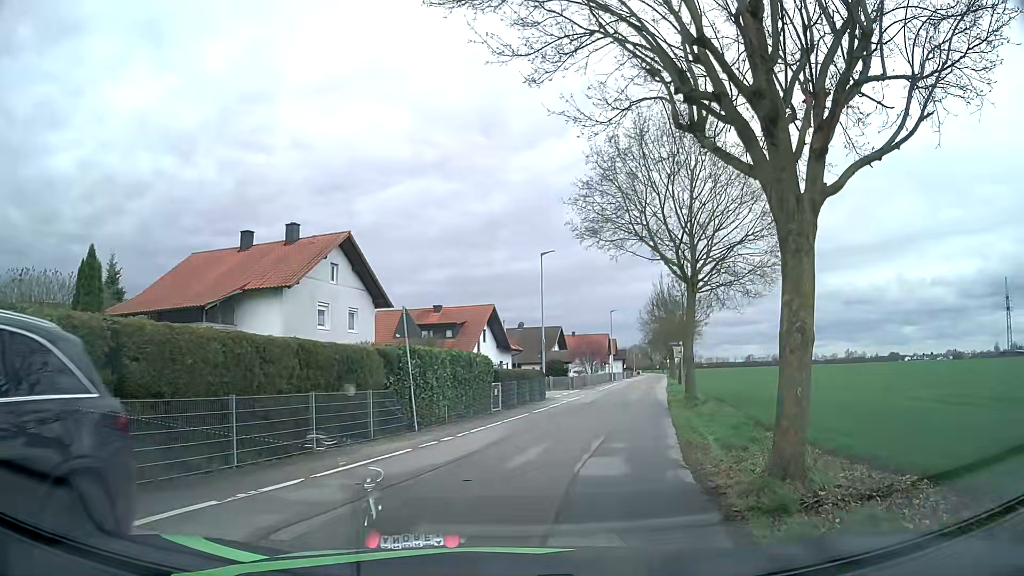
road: unclassified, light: Day
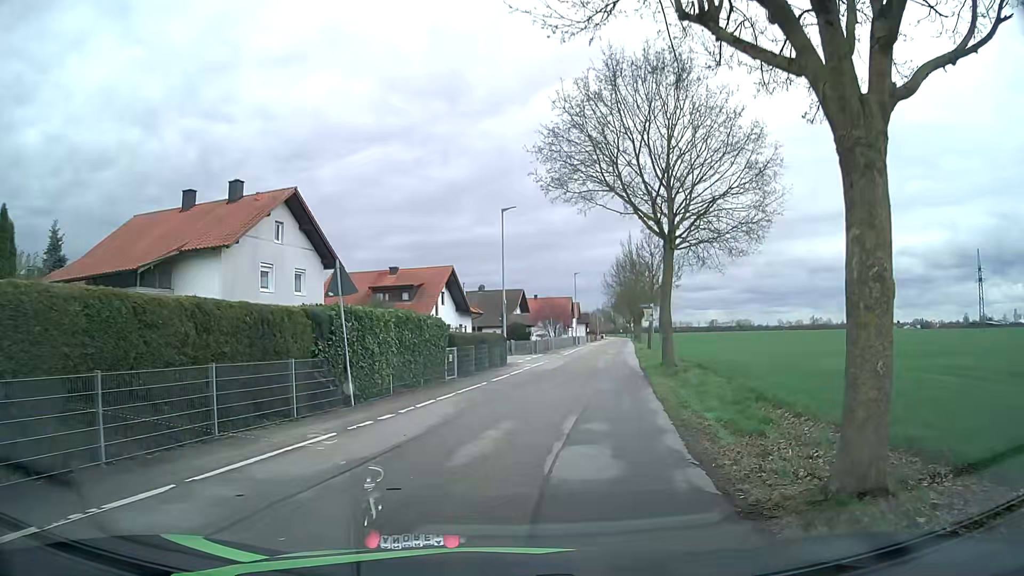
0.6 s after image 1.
(0.0, +2.7) m; +3°
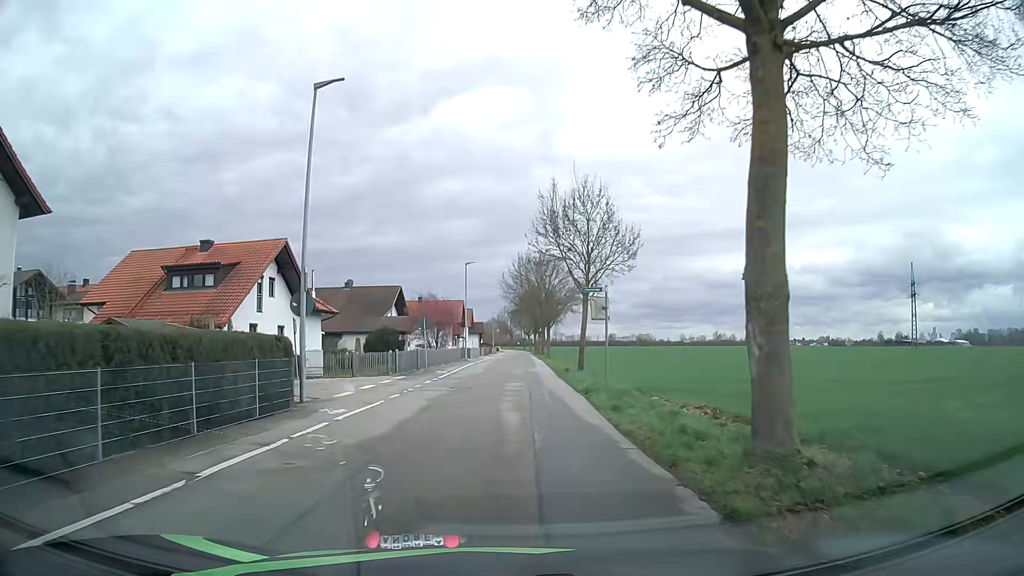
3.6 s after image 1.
(+1.6, +18.8) m; +8°
(0, +10) (0, +20) (0, +30) (+1, +40) (+1, +50) (+1, +60) (+2, +70) (+2, +80) (+2, +90) (+3, +100) m
